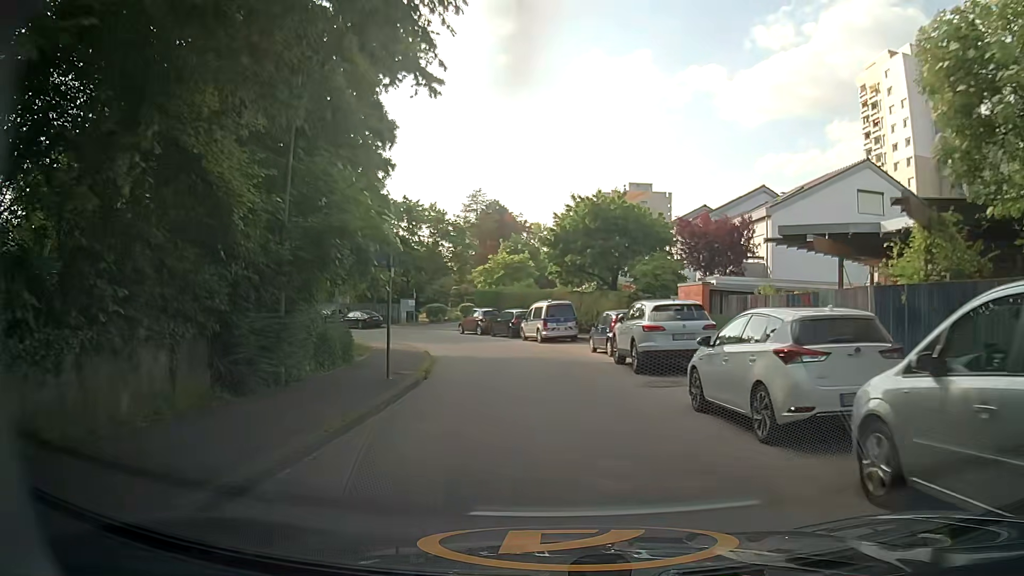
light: Day
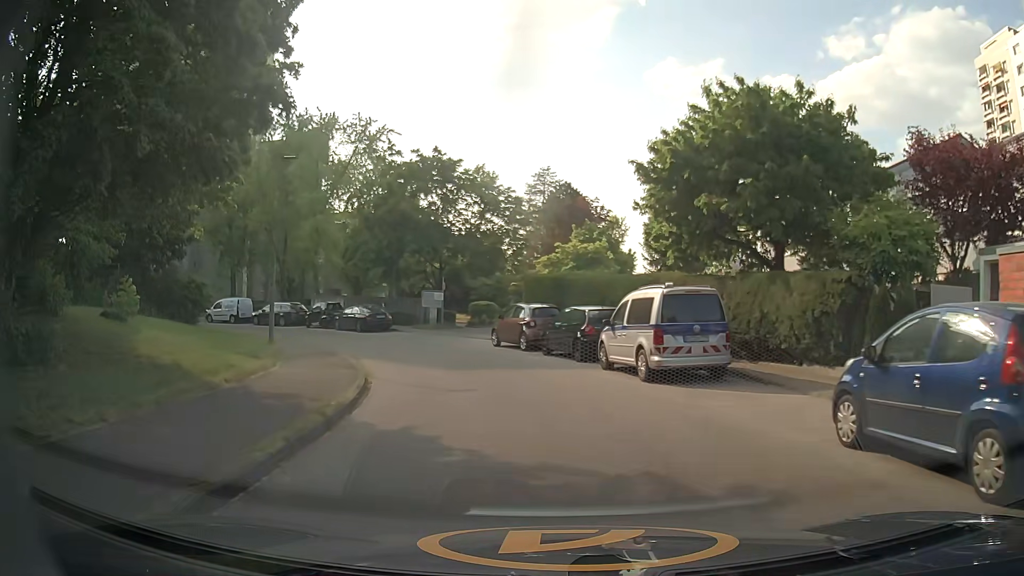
(-0.5, +16.9) m; -7°
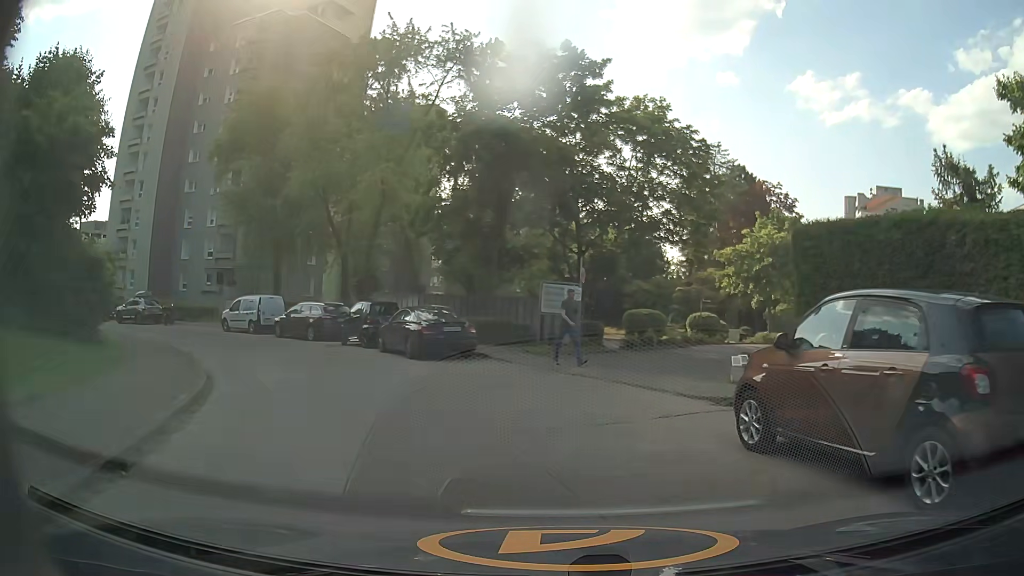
(-1.7, +17.4) m; -12°
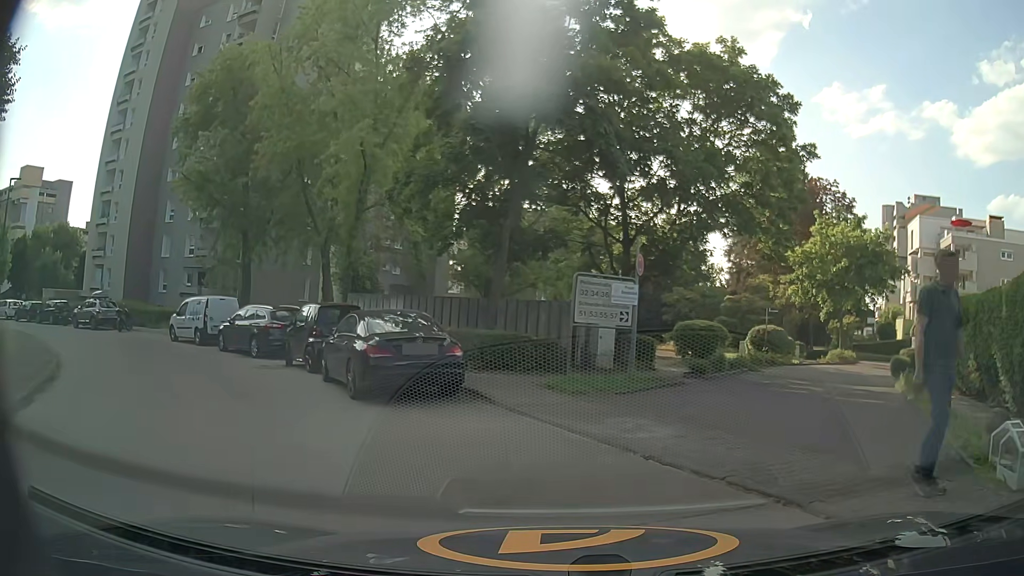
(0.0, +7.4) m; 0°
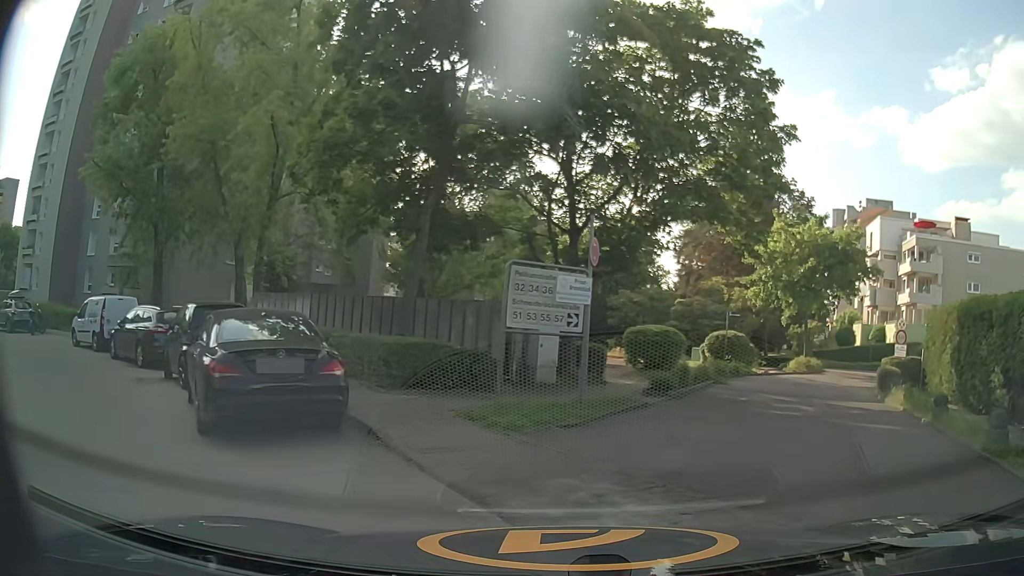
(0.0, +3.3) m; +4°
